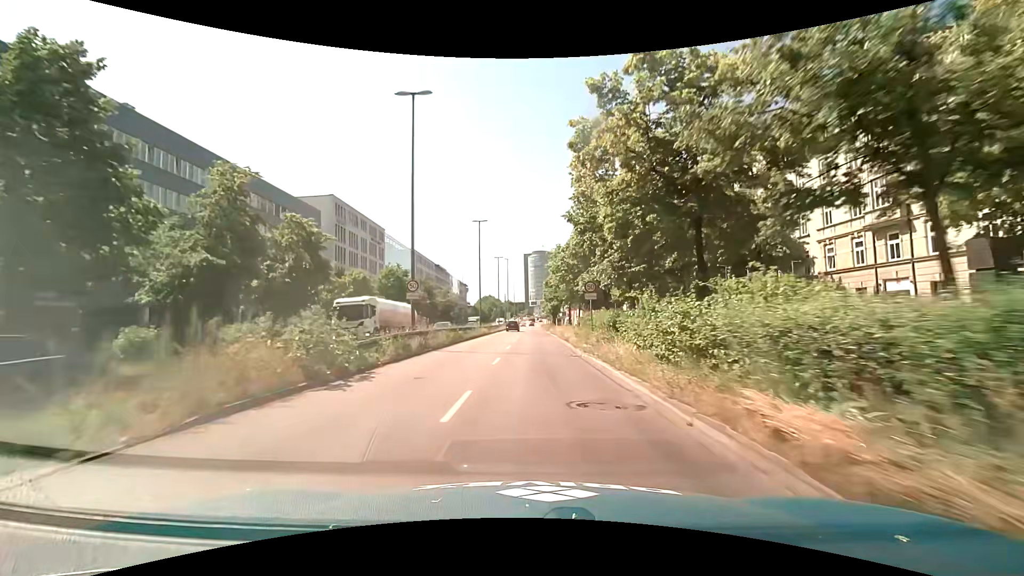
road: trunk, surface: asphalt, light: Day
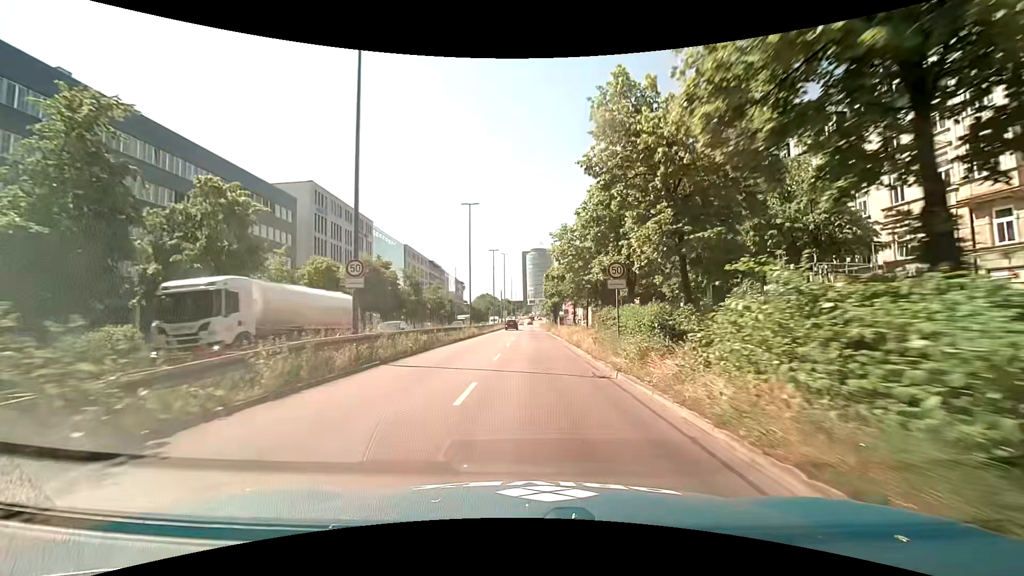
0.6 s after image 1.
(0.0, +7.6) m; 0°
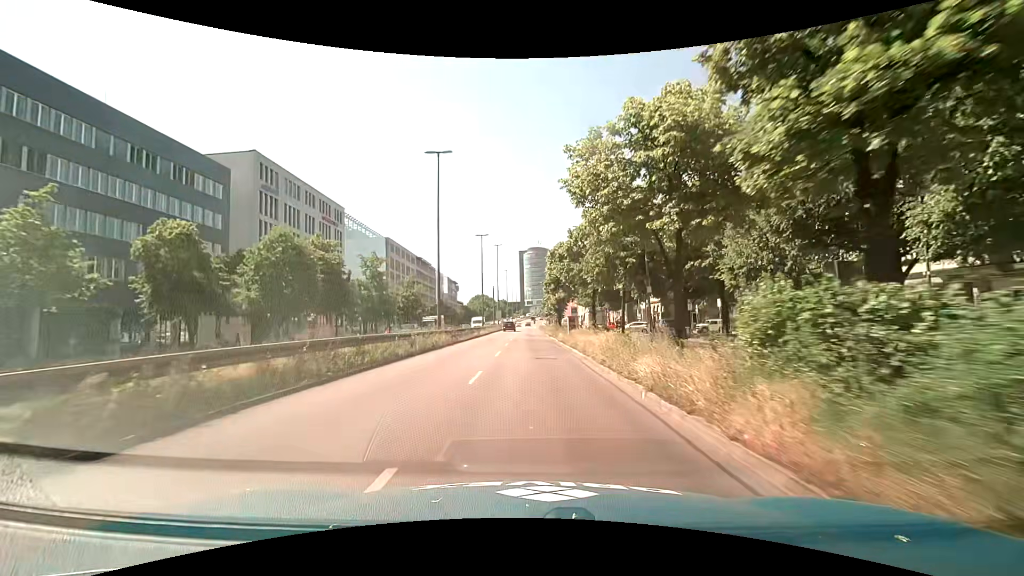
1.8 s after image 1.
(0.0, +15.3) m; 0°
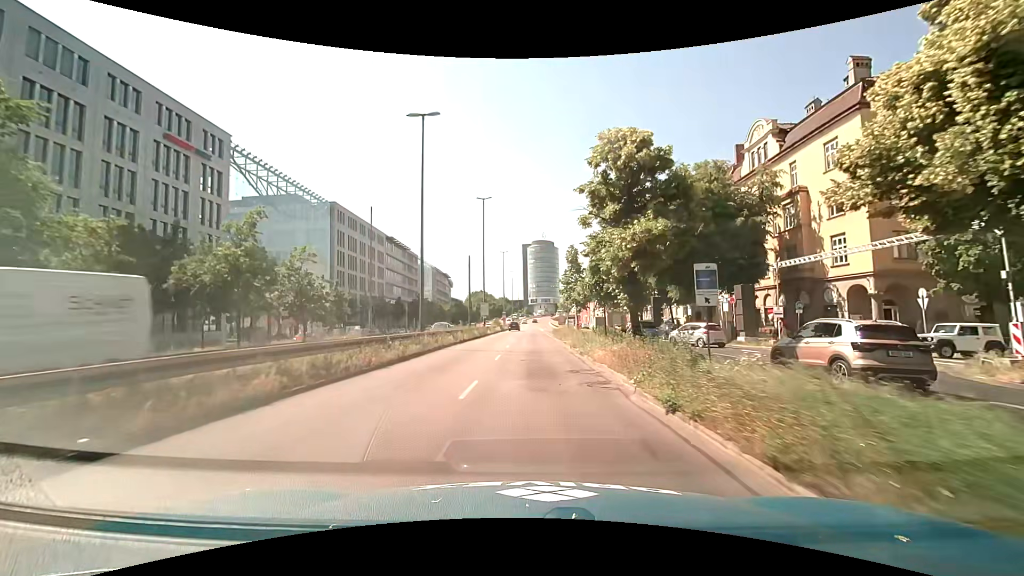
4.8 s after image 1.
(-0.2, +37.5) m; -1°
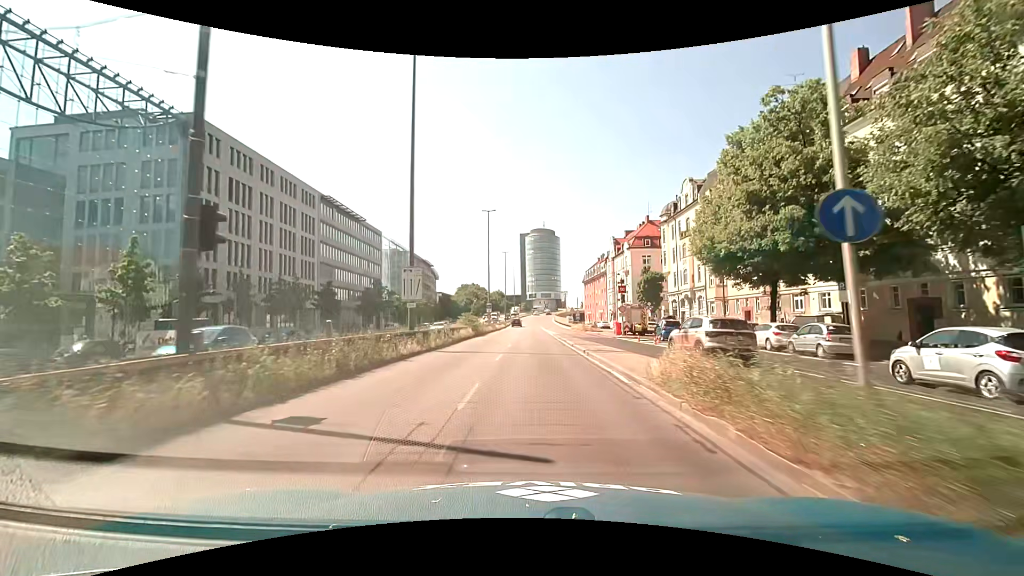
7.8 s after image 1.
(+0.2, +37.5) m; 0°
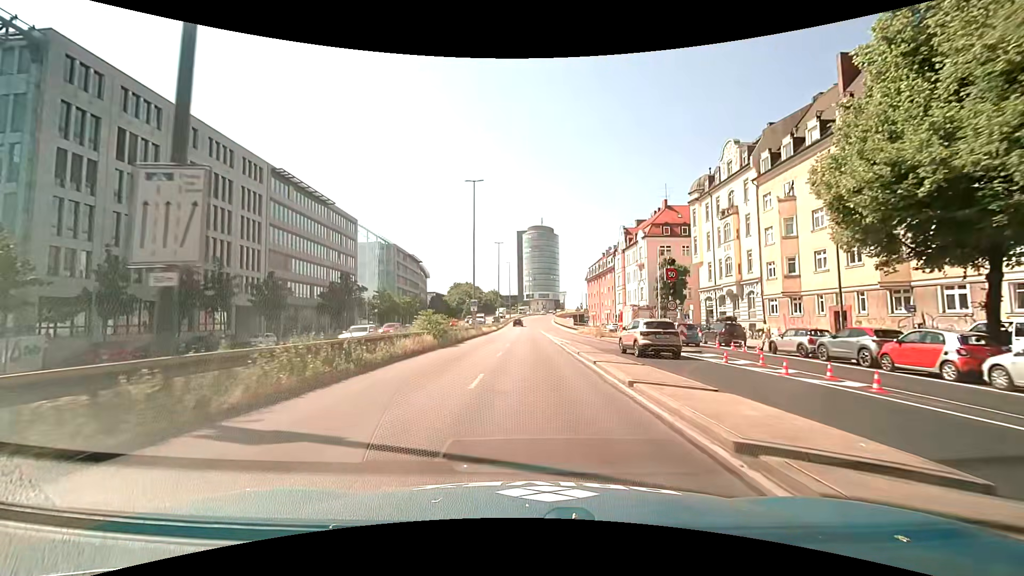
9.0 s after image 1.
(+0.2, +15.4) m; +1°
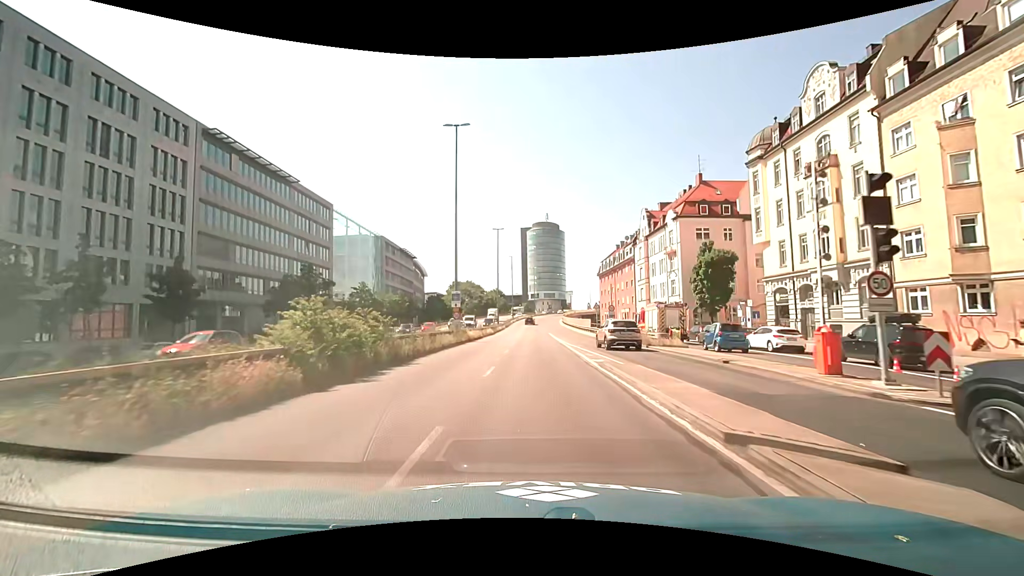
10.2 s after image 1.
(0.0, +15.6) m; -1°
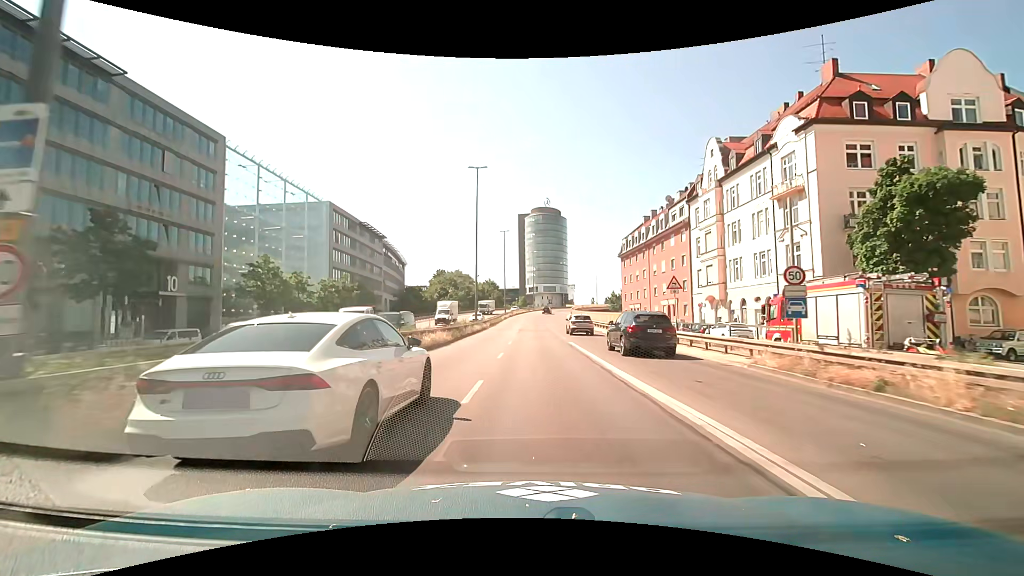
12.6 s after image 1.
(0.0, +31.7) m; +1°
(0, +10) (0, +20) (0, +30) (0, +40) (0, +50) (0, +60) (0, +70) (0, +80) (+1, +90) (+1, +100) m
